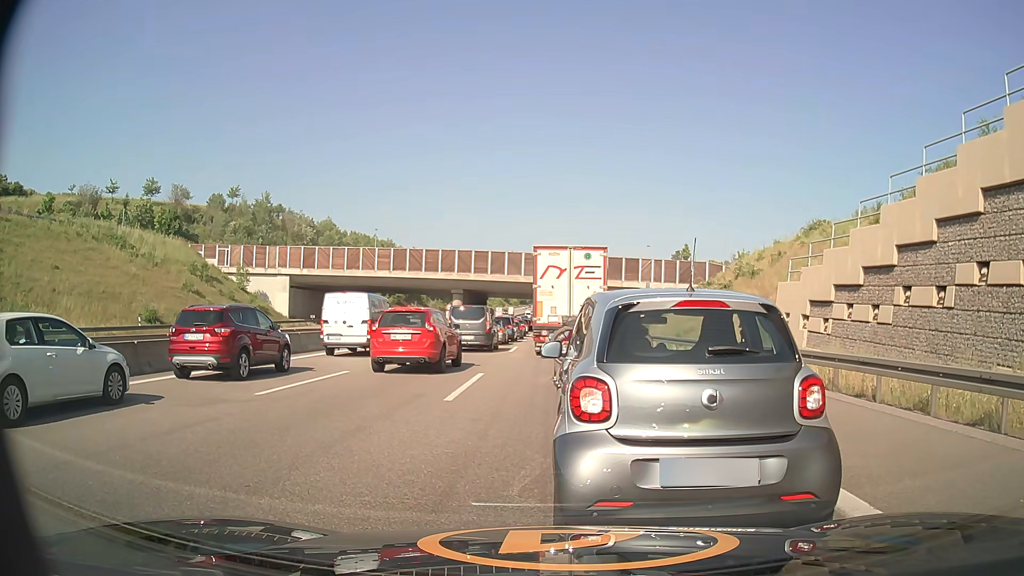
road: motorway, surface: asphalt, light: Day
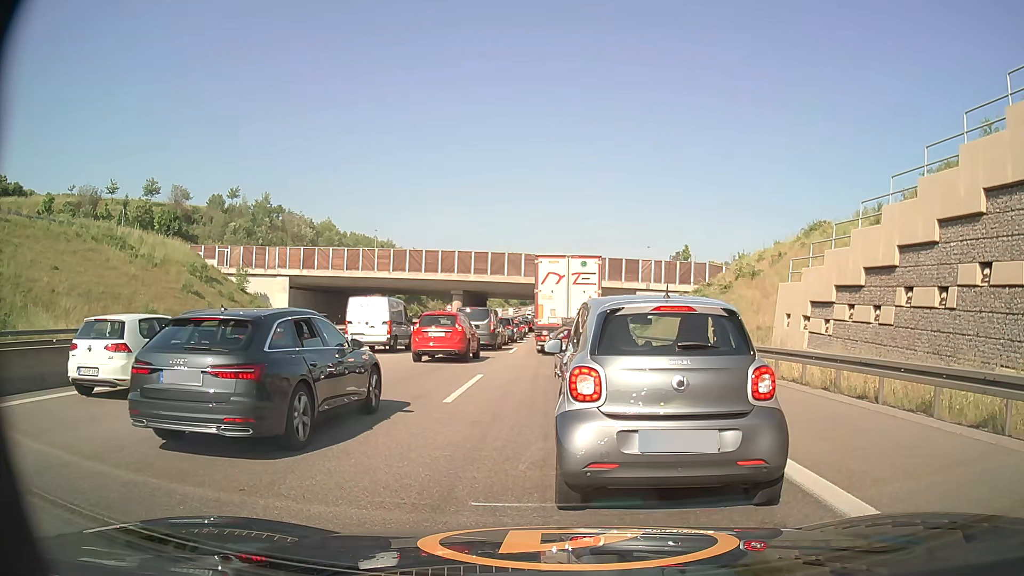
(0.0, +0.1) m; 0°
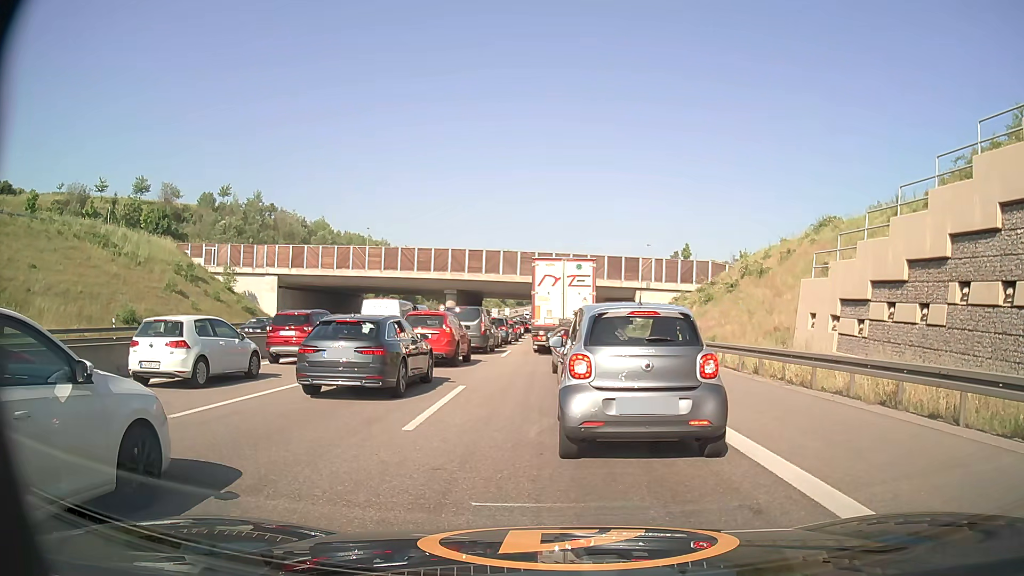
(0.0, +3.0) m; 0°
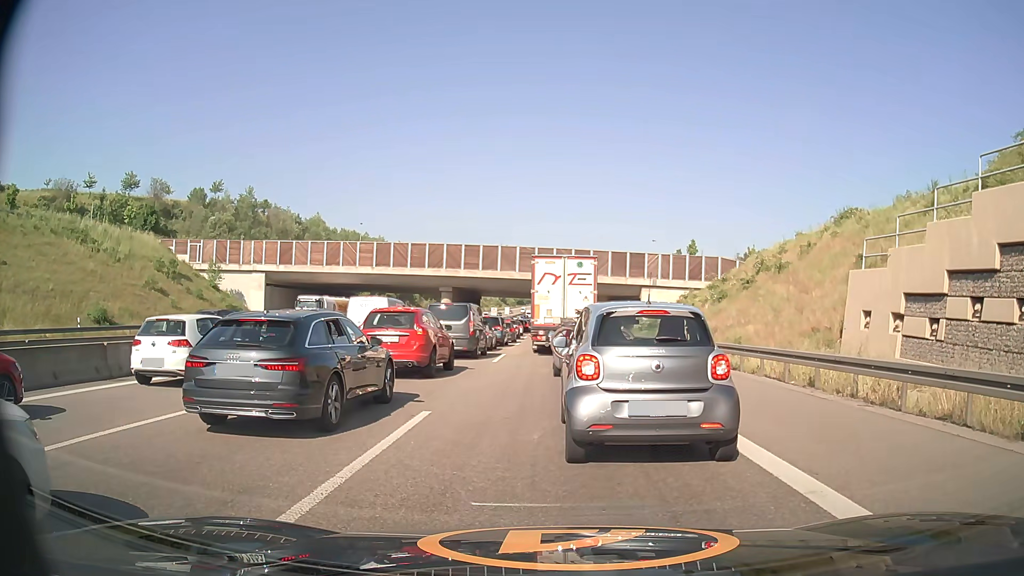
(0.0, +4.2) m; +1°
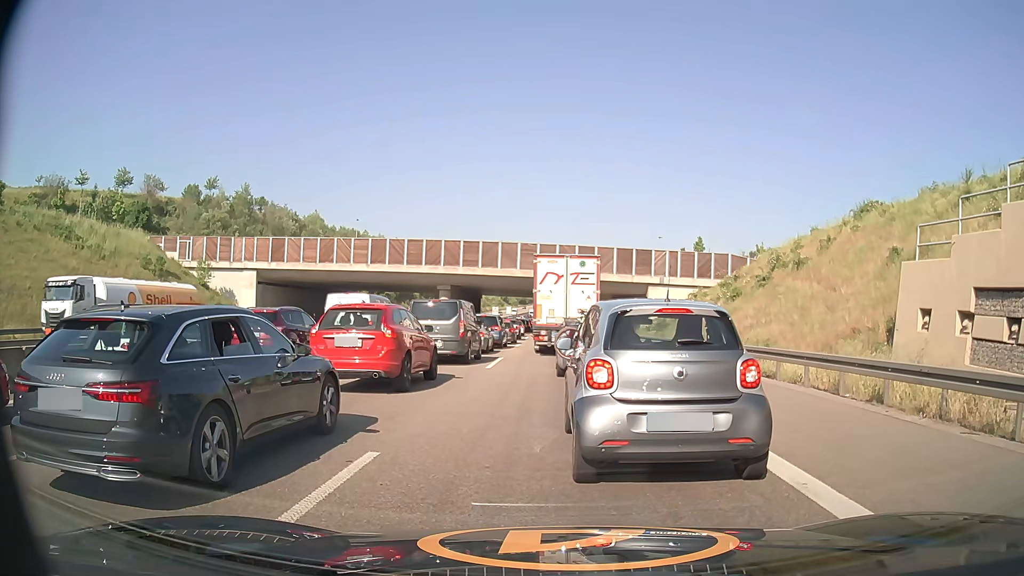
(-0.1, +3.2) m; -1°
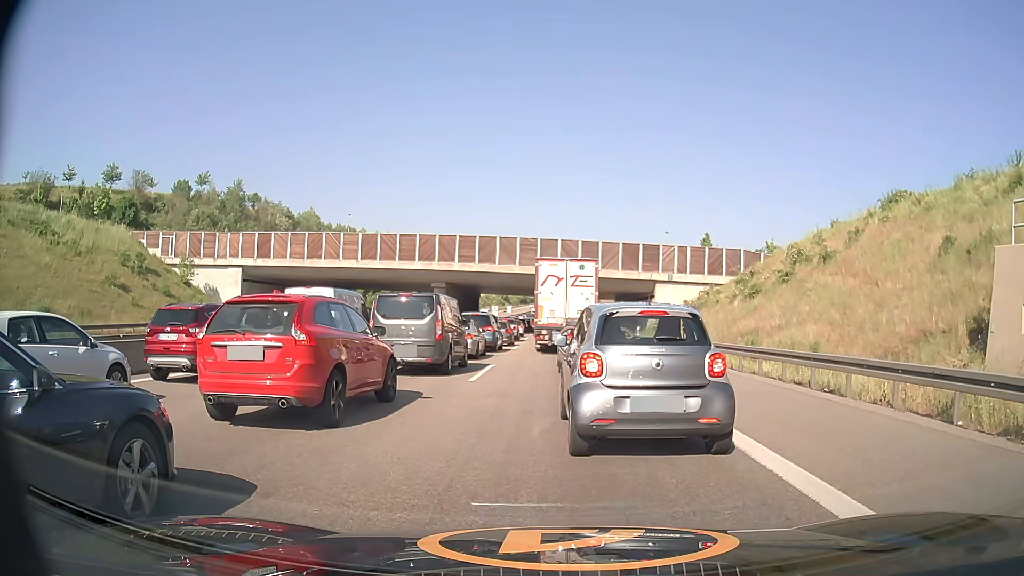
(0.0, +4.3) m; 0°
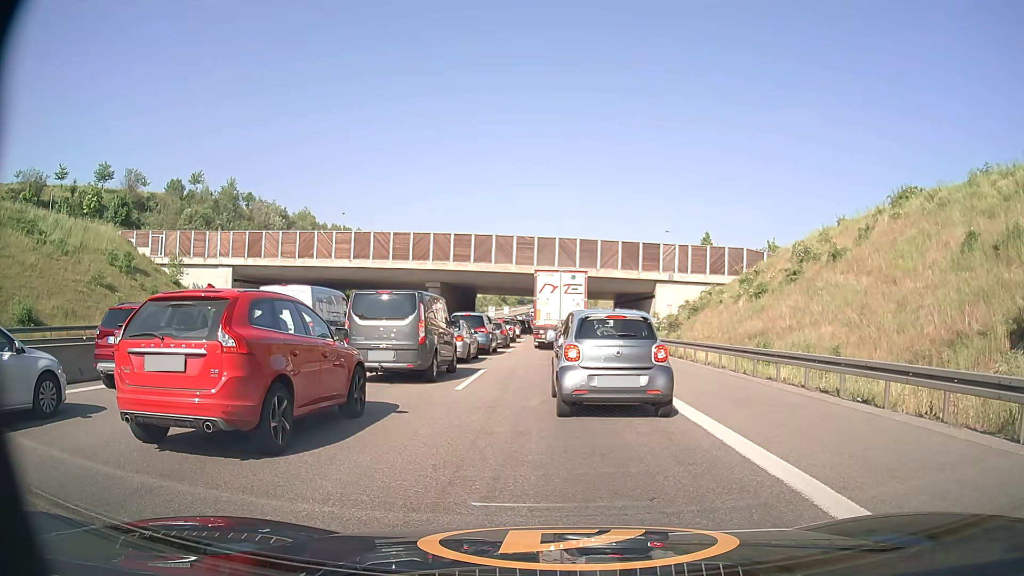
(0.0, +1.8) m; 0°
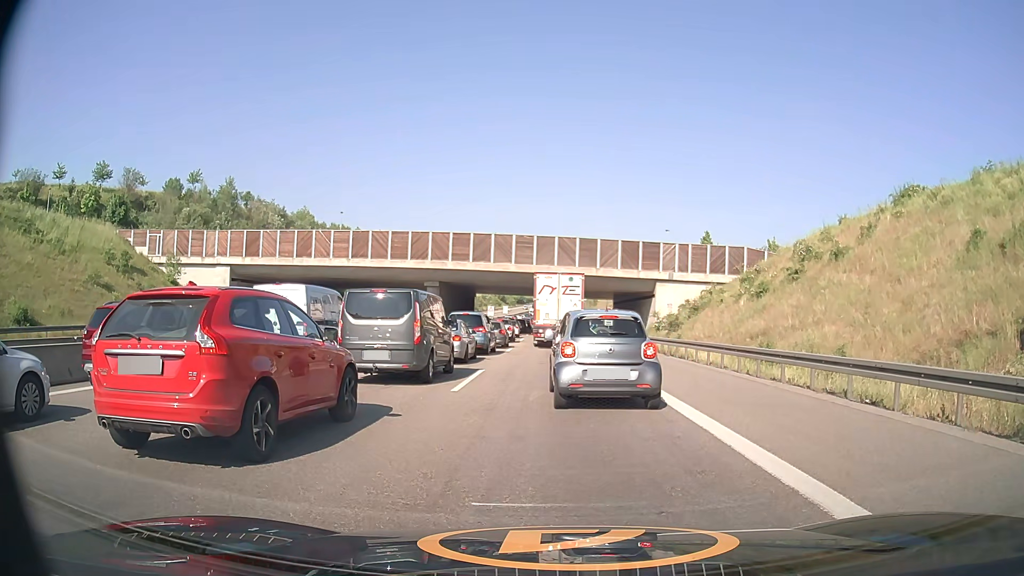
(0.0, +0.4) m; 0°
(0, +10) (0, +20) (0, +30) (0, +40) (0, +50) (-1, +60) (-1, +70) (-1, +80) (0, +90) (0, +100) m
